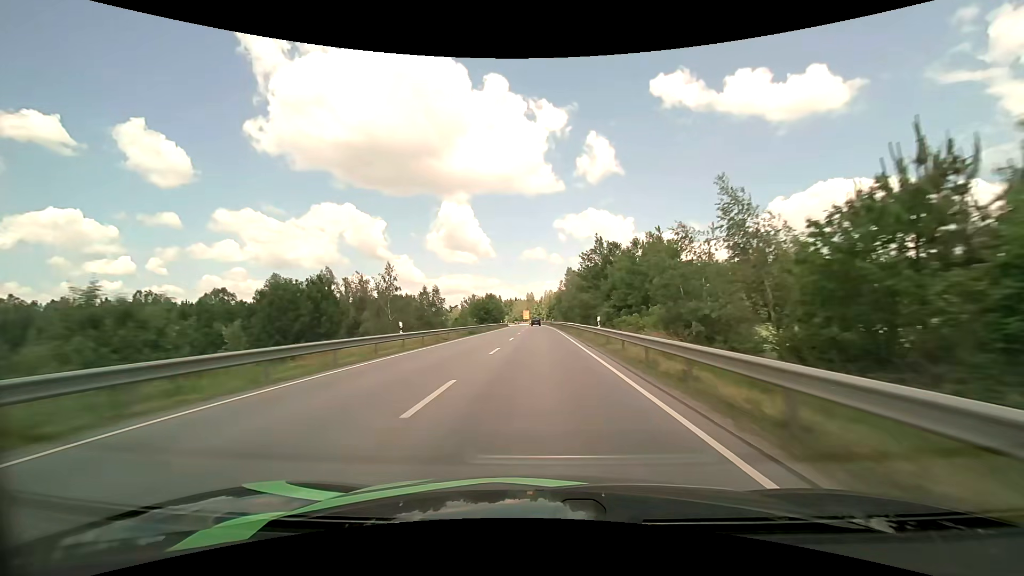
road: primary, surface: asphalt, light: Day
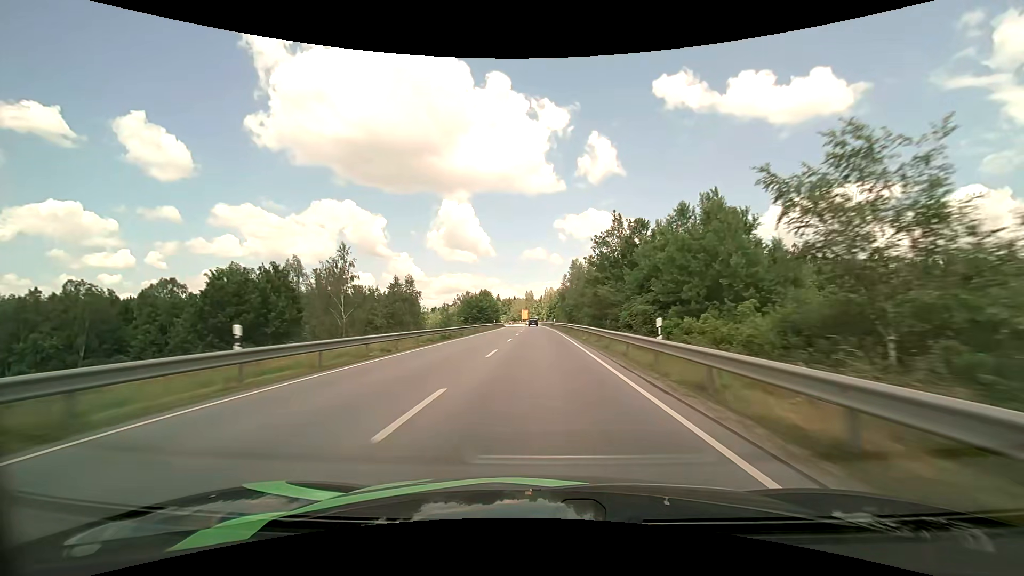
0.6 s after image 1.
(0.0, +13.2) m; 0°
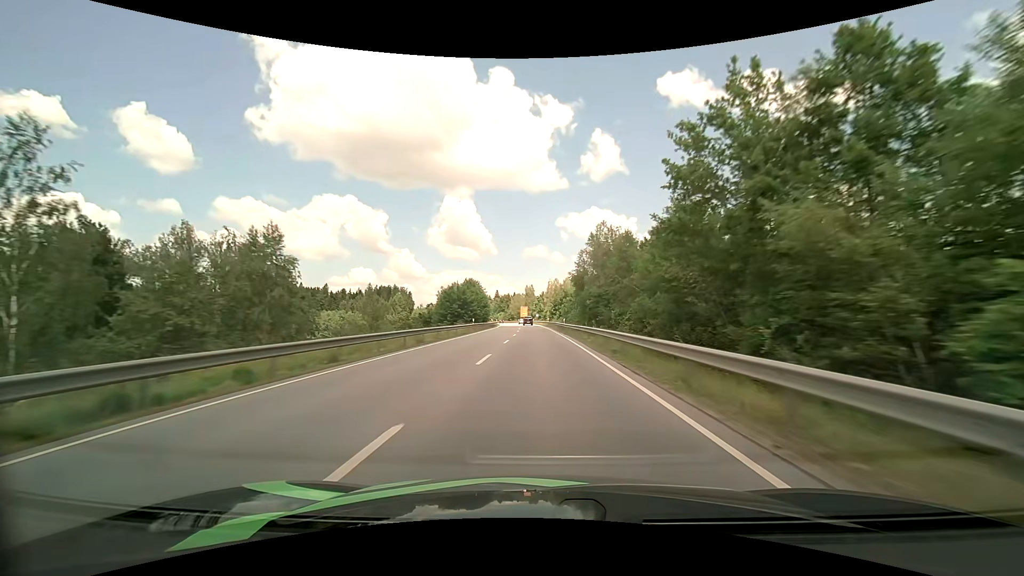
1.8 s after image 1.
(0.0, +27.0) m; 0°
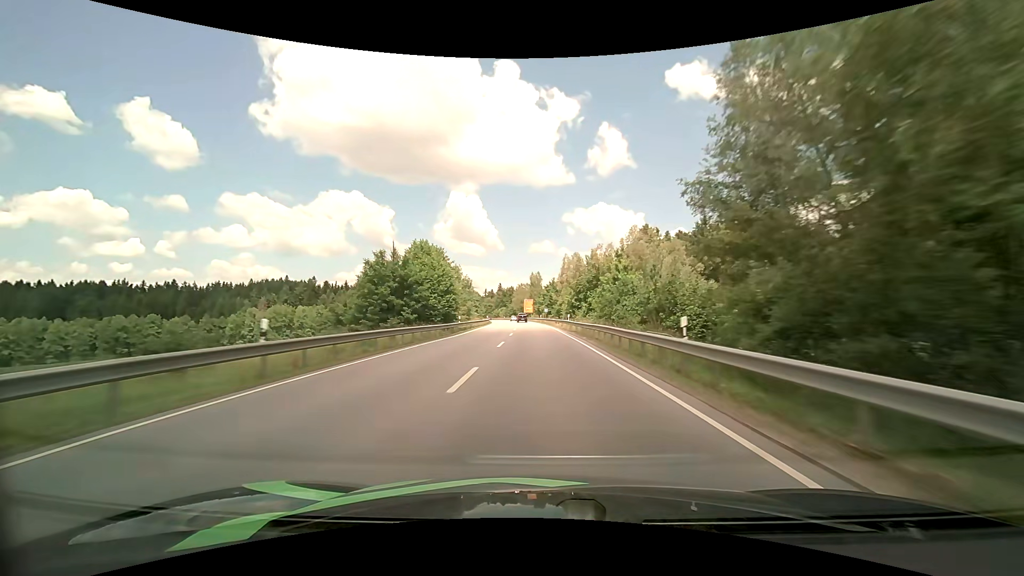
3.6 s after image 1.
(-0.4, +41.2) m; -1°
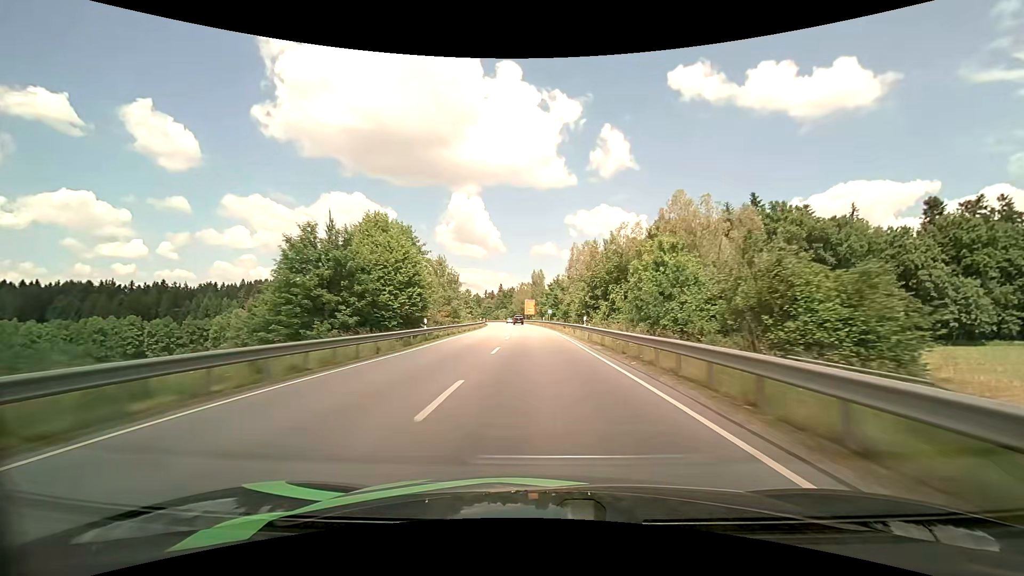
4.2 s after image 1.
(0.0, +13.9) m; 0°
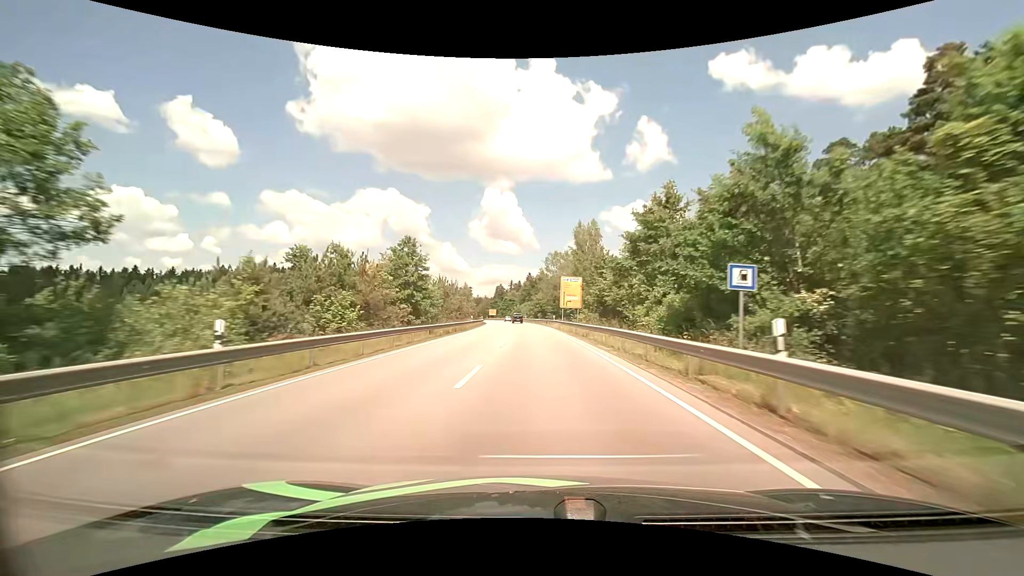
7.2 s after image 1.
(-1.8, +68.2) m; -4°
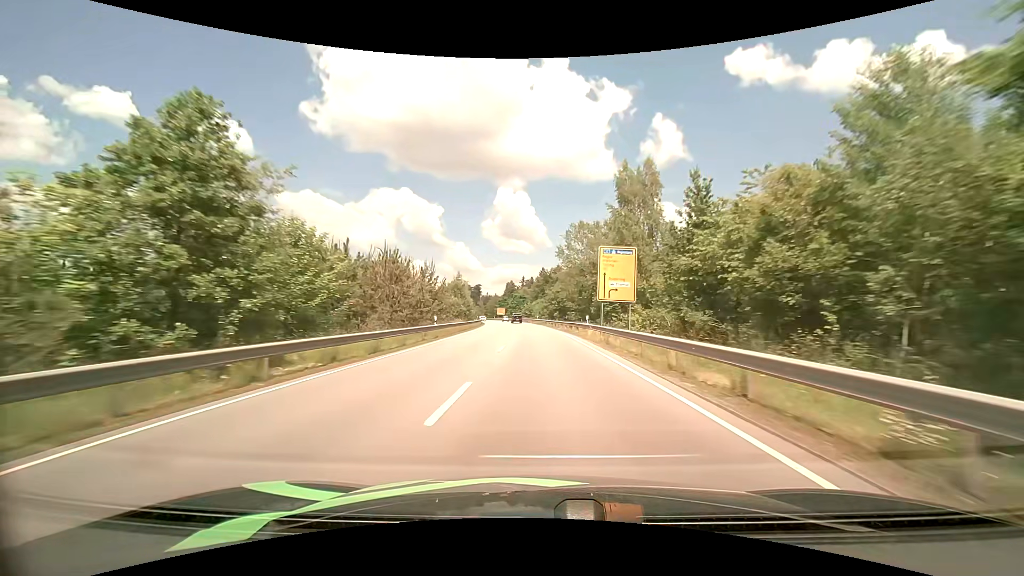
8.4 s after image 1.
(-0.4, +26.8) m; -2°
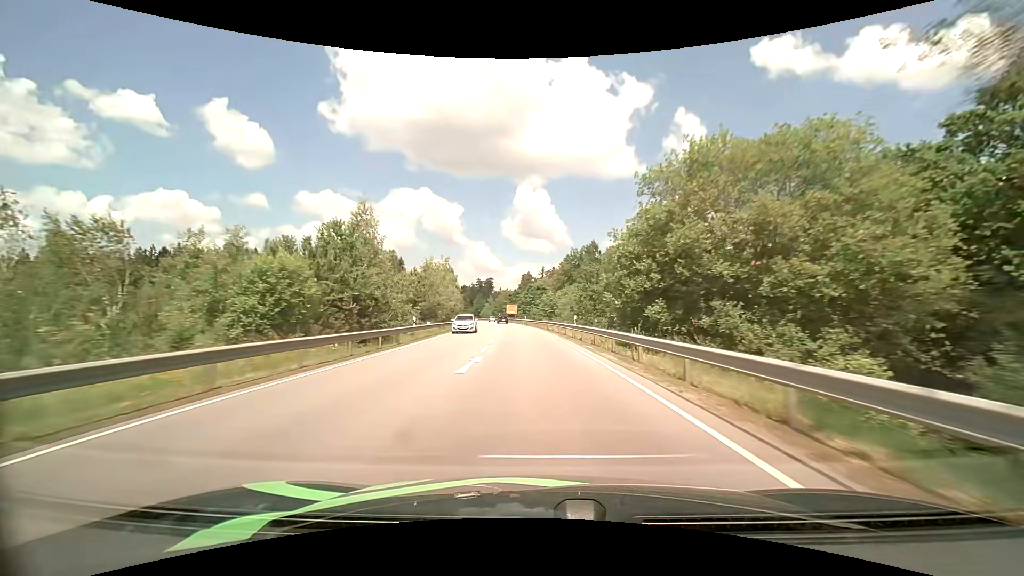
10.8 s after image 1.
(-0.9, +53.9) m; -3°
(0, +10) (0, +20) (-1, +30) (-1, +40) (-2, +50) (-3, +60) (-4, +70) (-5, +80) (-6, +90) (-7, +100) m
